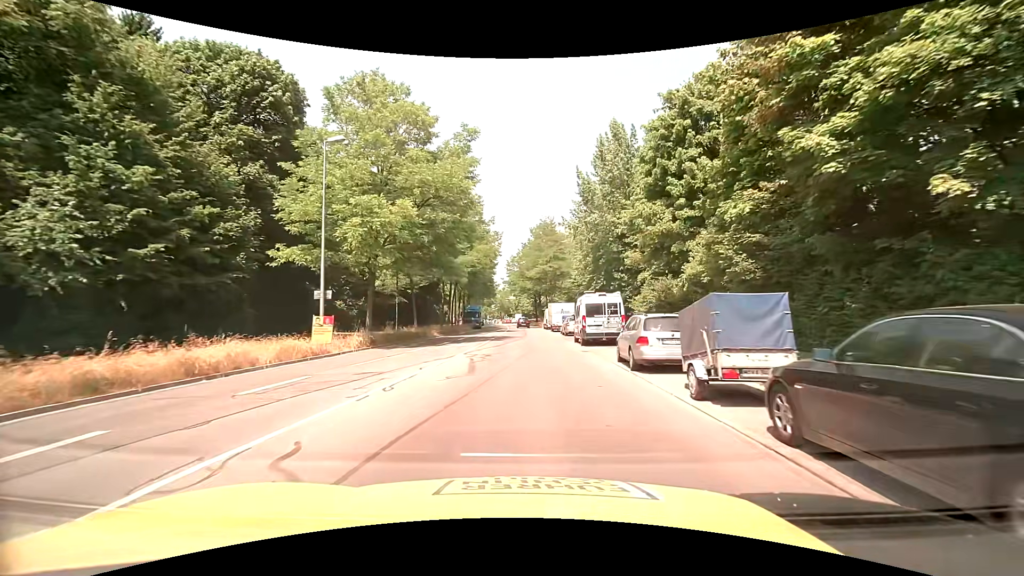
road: secondary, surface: asphalt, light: Day
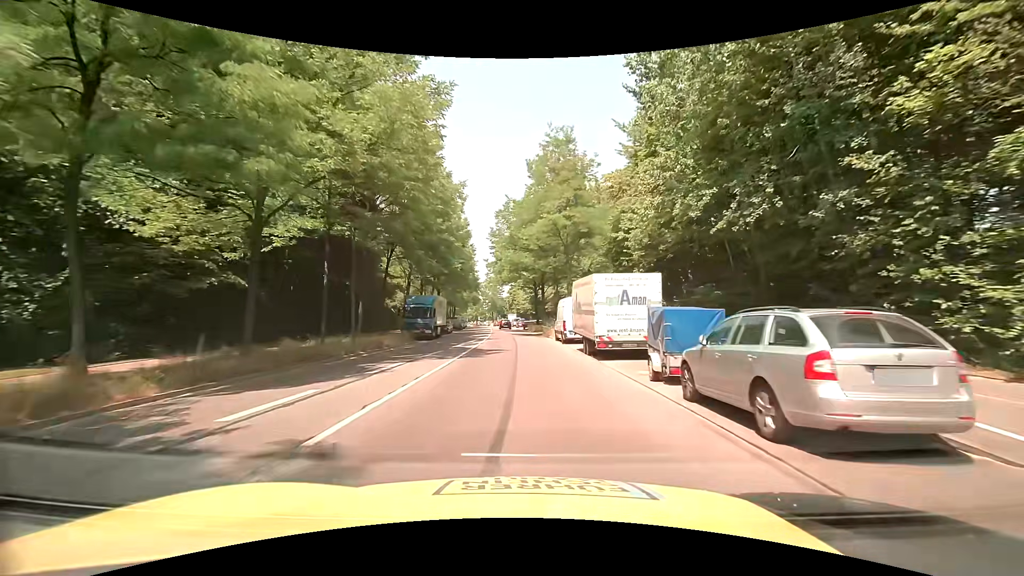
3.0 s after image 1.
(+0.4, +33.0) m; +1°
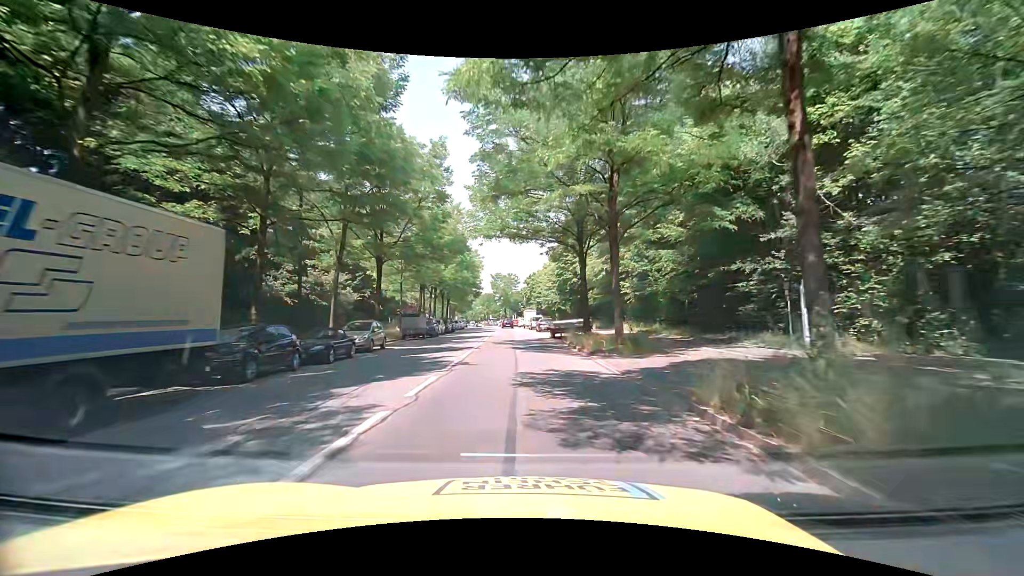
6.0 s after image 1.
(-0.8, +36.4) m; -3°
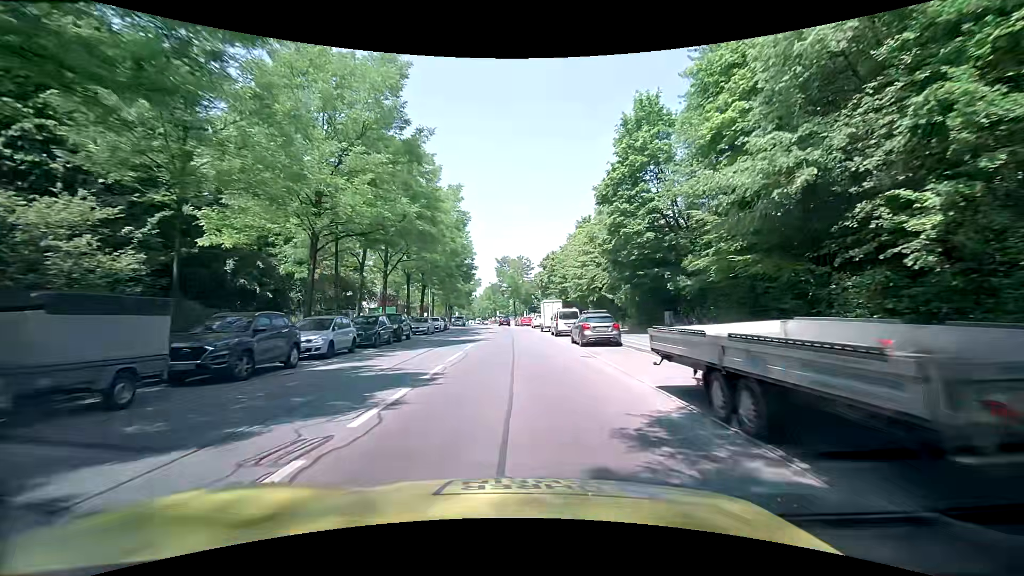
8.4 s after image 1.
(-0.2, +29.8) m; -1°
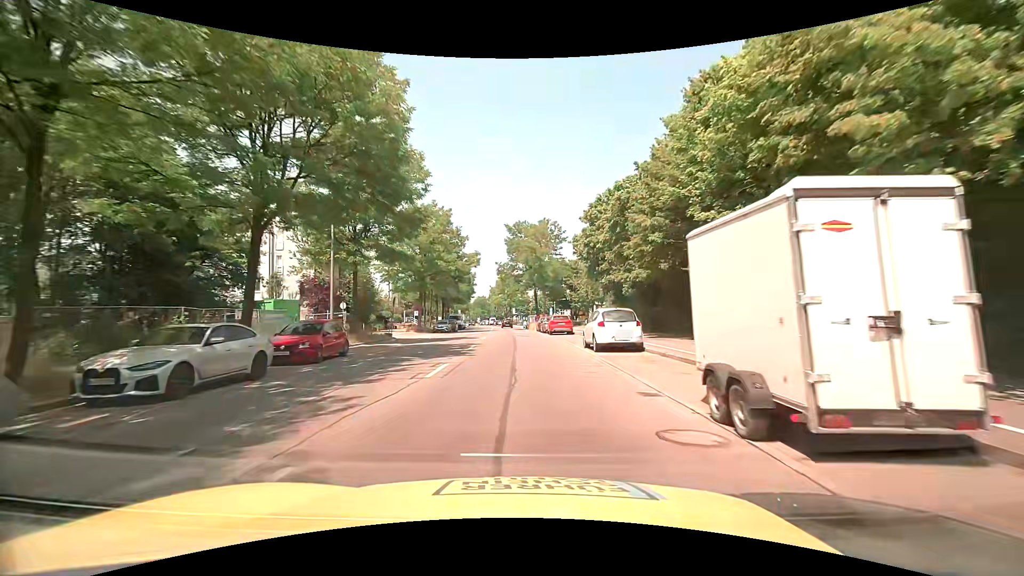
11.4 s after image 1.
(-1.1, +37.3) m; -4°
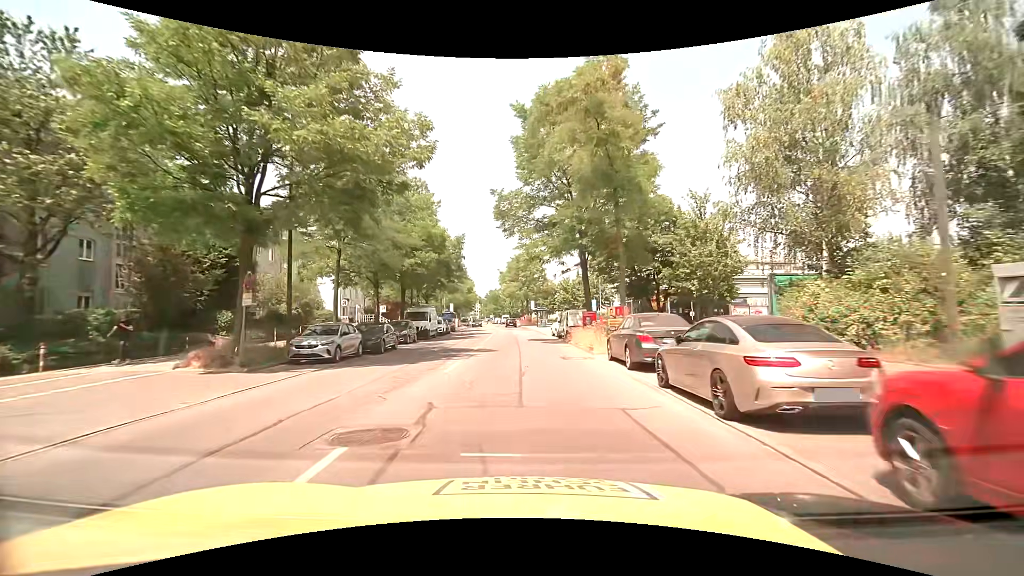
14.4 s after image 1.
(-0.4, +37.0) m; -2°
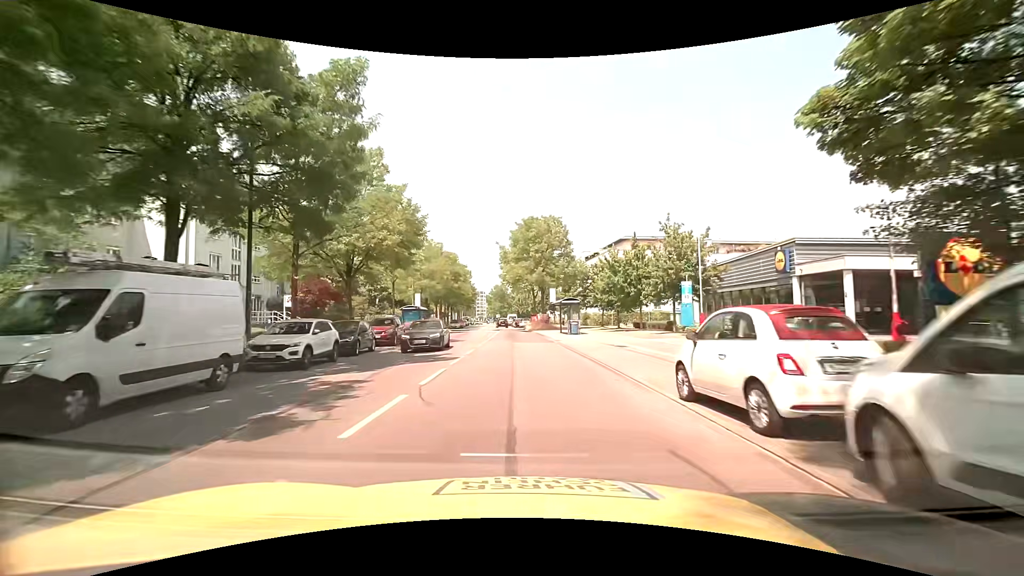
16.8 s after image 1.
(-0.1, +29.9) m; -1°
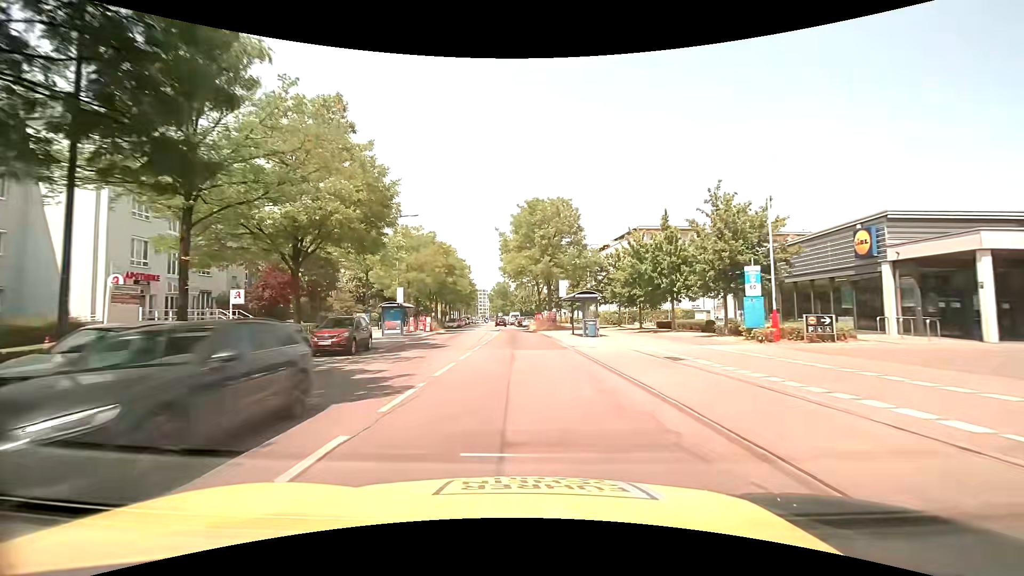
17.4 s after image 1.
(0.0, +7.5) m; 0°
(0, +10) (0, +20) (0, +30) (-1, +40) (-1, +50) (-2, +60) (-3, +70) (-4, +80) (-5, +90) (-6, +100) m
